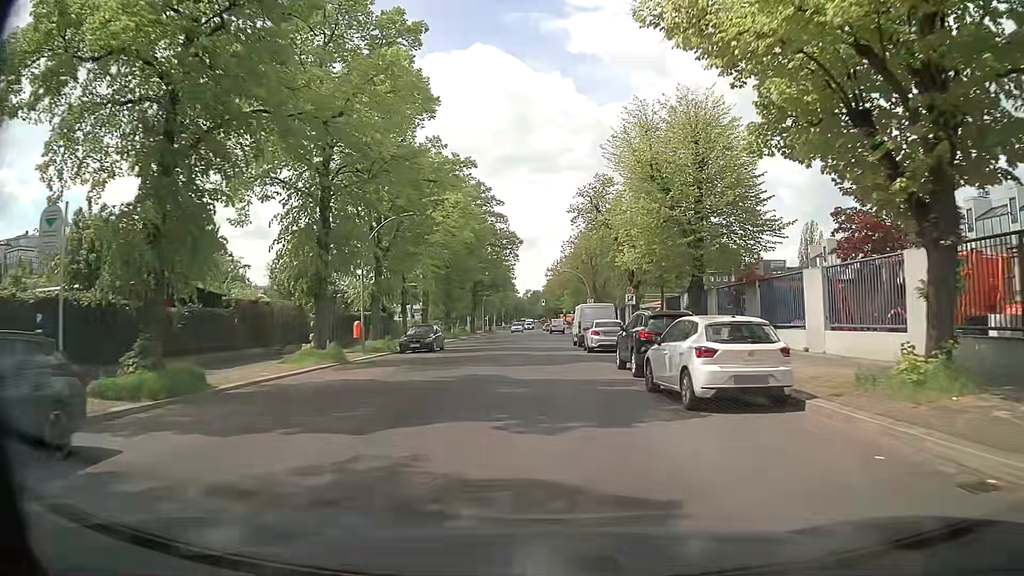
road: residential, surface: asphalt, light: Day
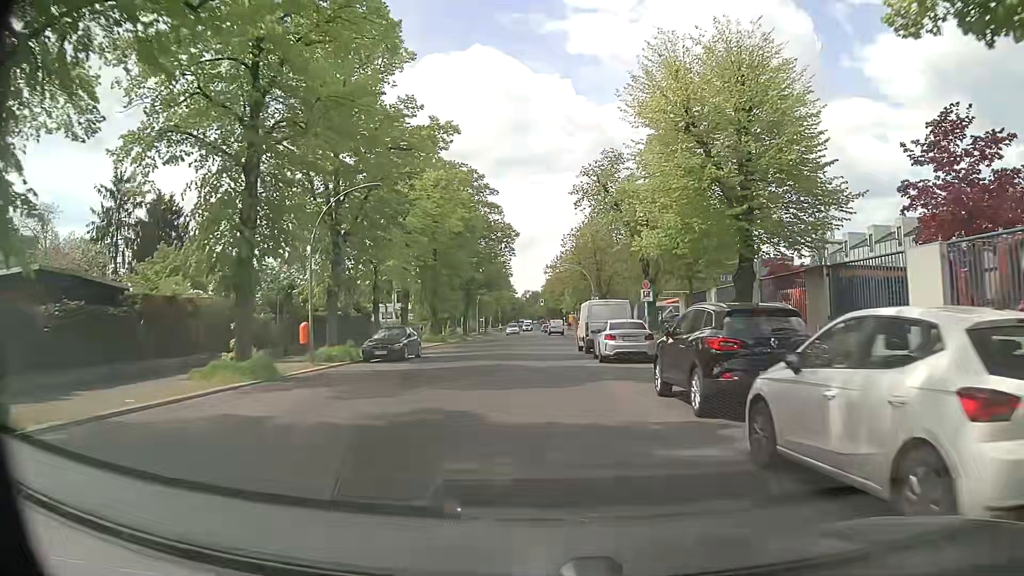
(+0.1, +6.9) m; 0°
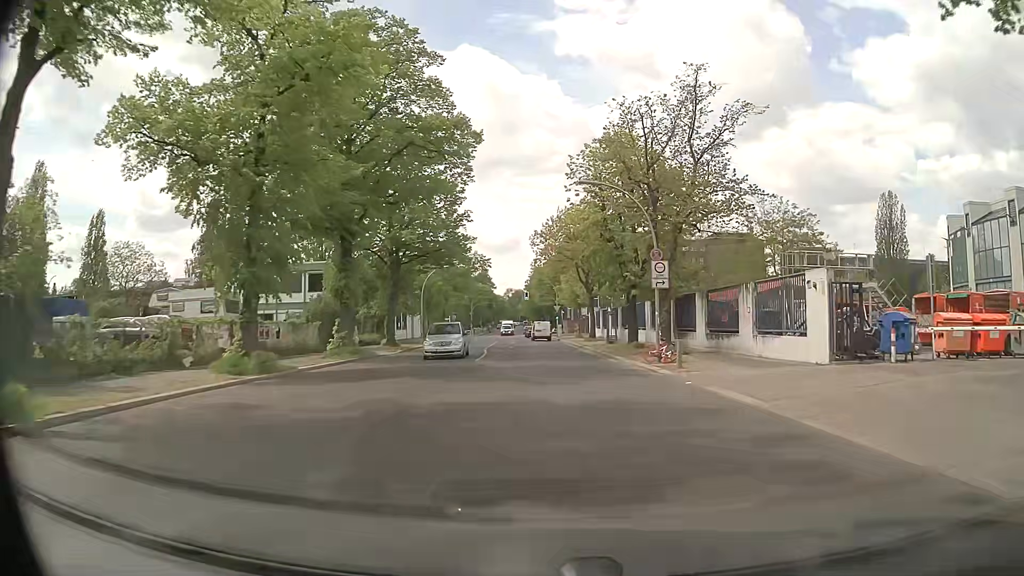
(0.0, +34.4) m; +1°
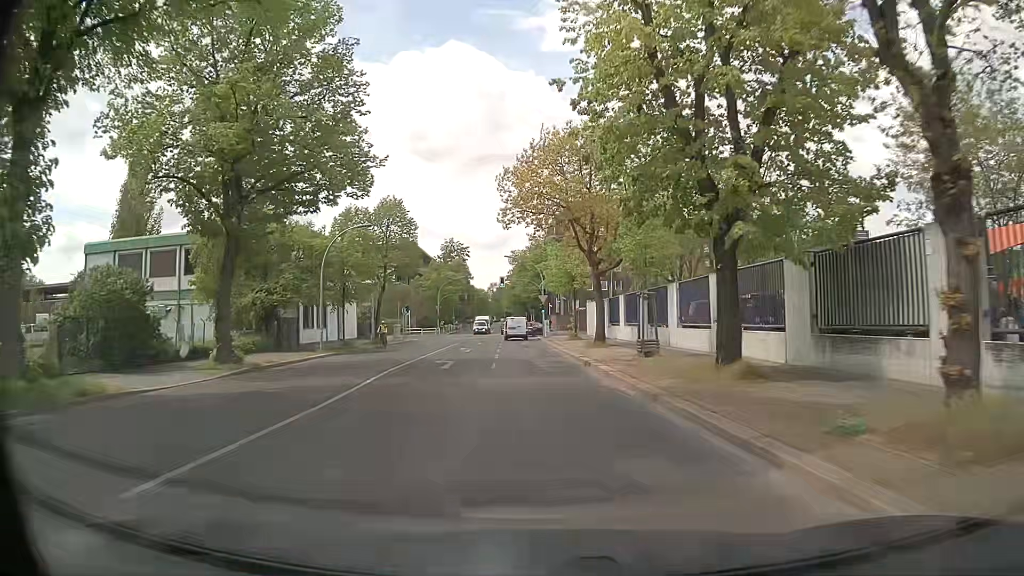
(+0.6, +22.0) m; +1°
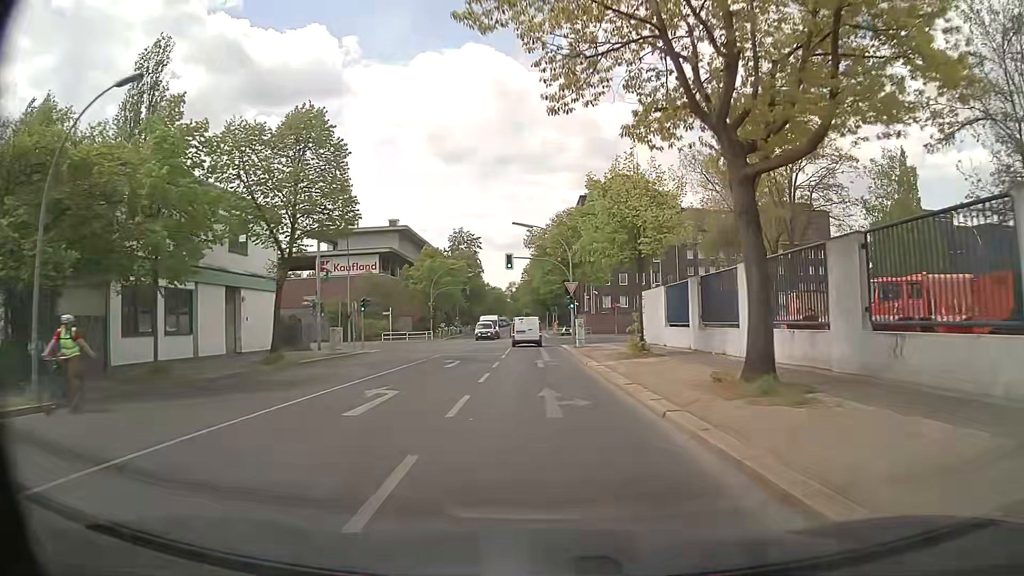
(-0.4, +22.6) m; -2°
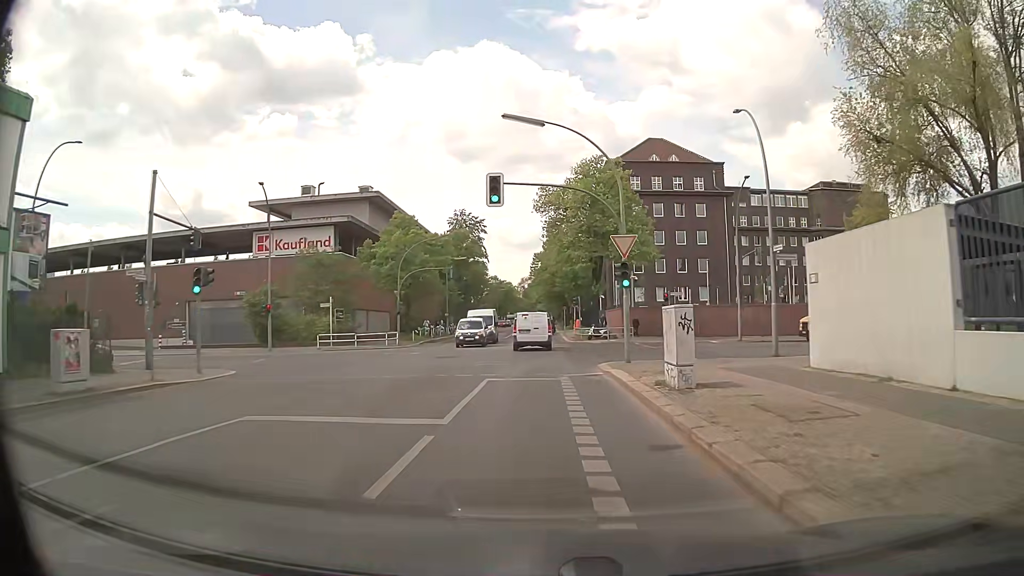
(-0.3, +22.7) m; -1°
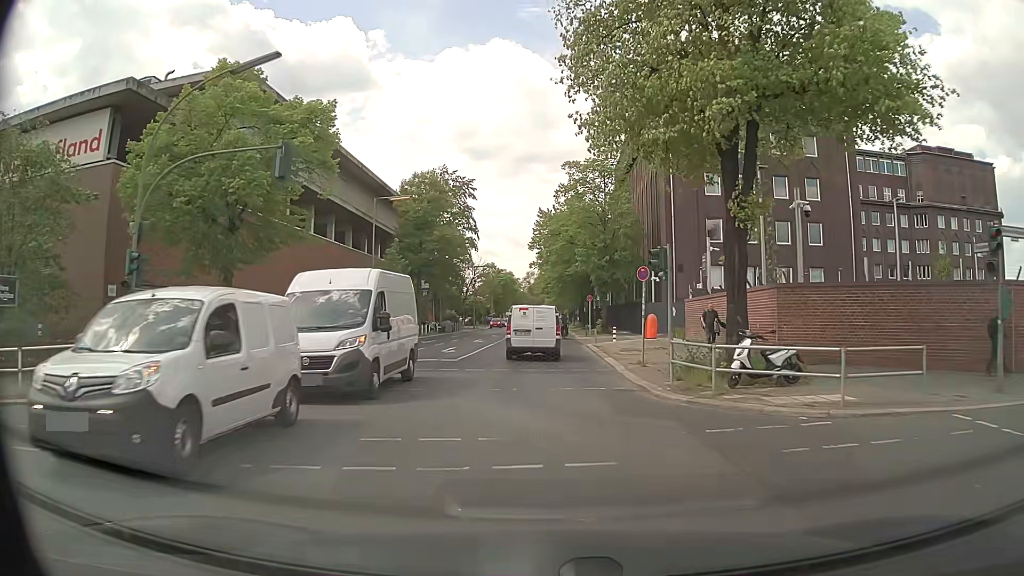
(-0.4, +34.5) m; -1°
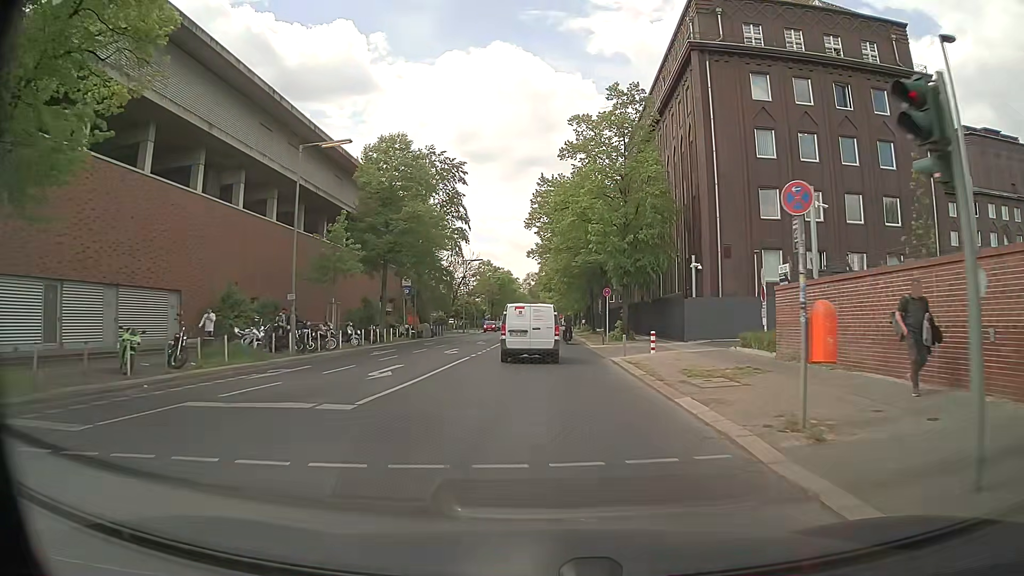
(-0.1, +12.8) m; -1°
(0, +10) (0, +20) (0, +30) (0, +40) (0, +50) (0, +60) (0, +70) (0, +80) (+1, +90) (+1, +100) m
